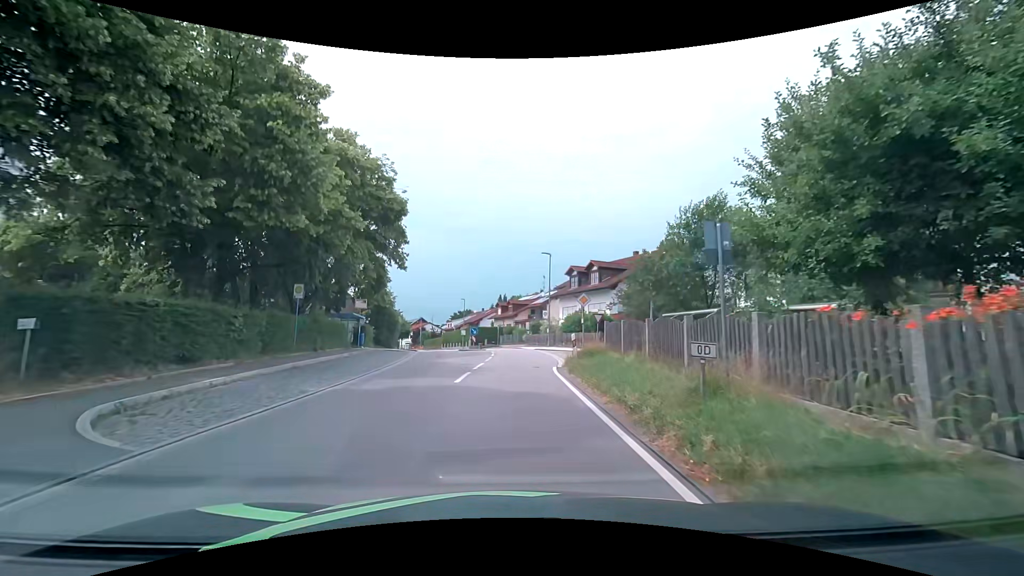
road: secondary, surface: asphalt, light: Day
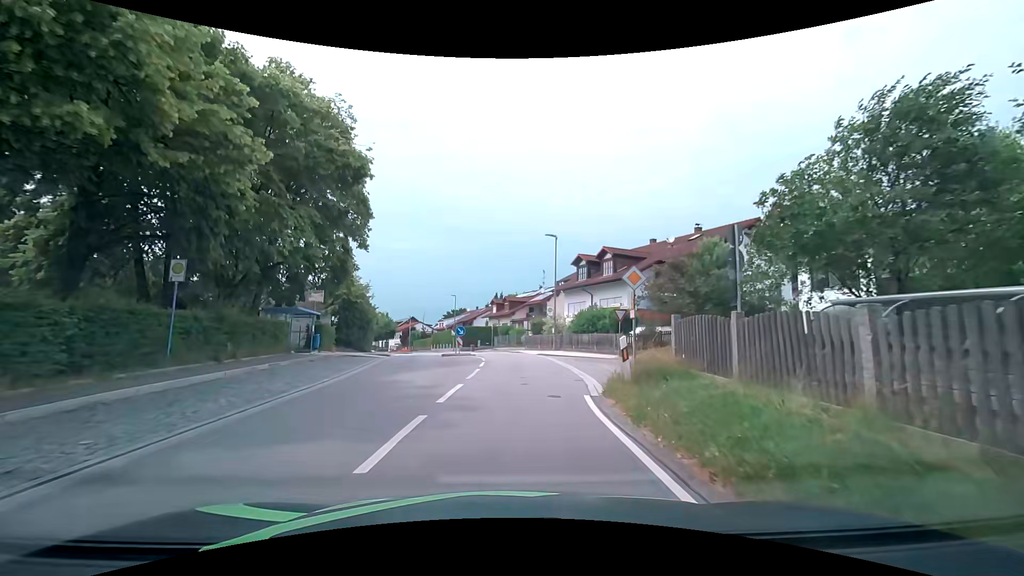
(0.0, +8.2) m; 0°
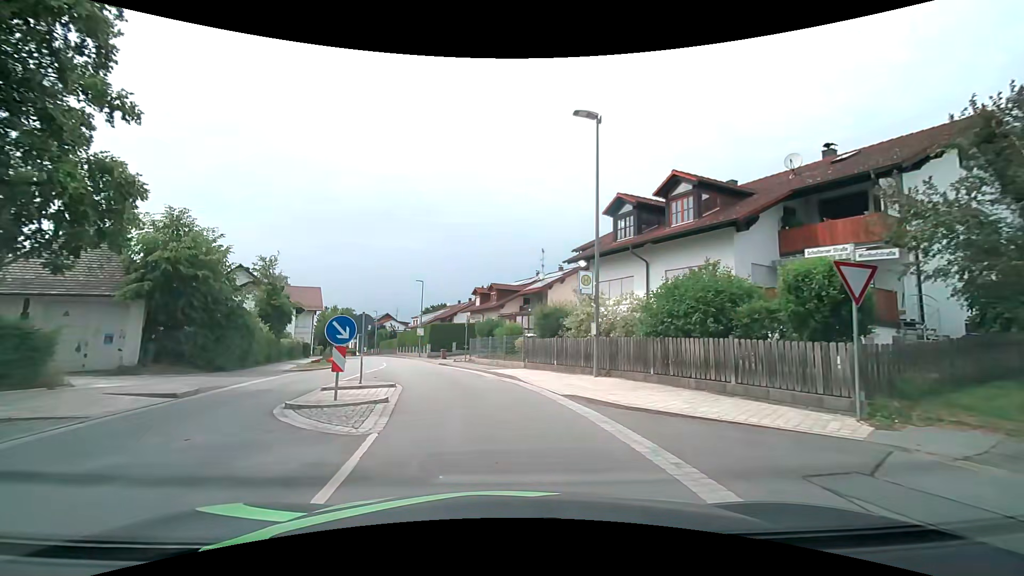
(+0.4, +19.8) m; +1°
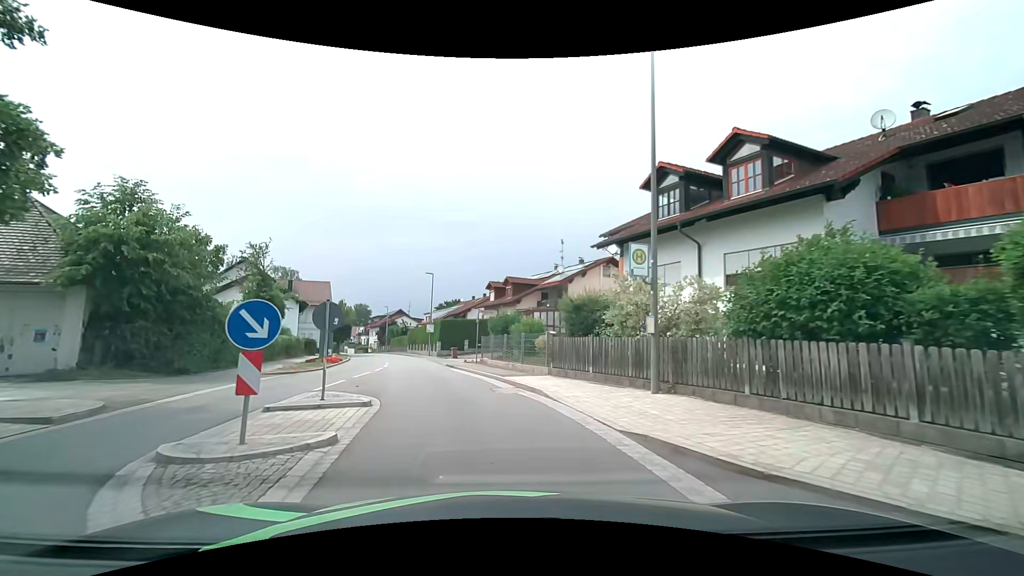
(0.0, +4.2) m; -2°
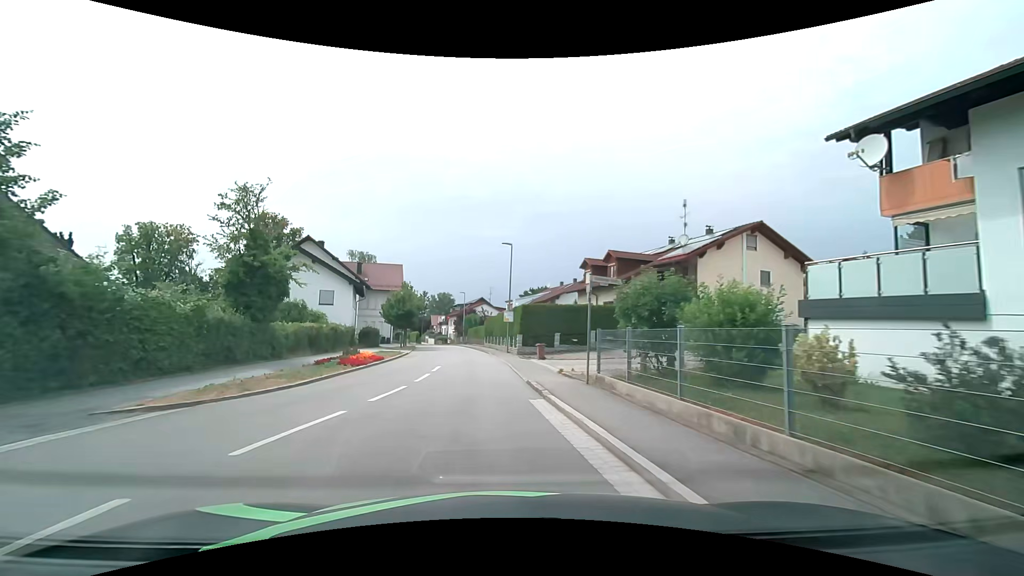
(-0.9, +12.8) m; -9°
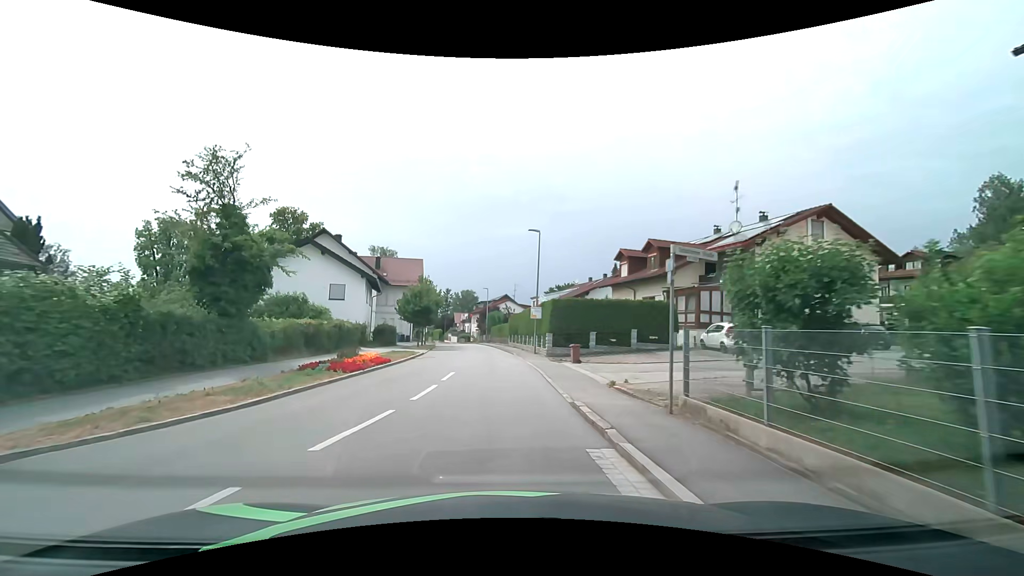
(-0.1, +4.4) m; -3°
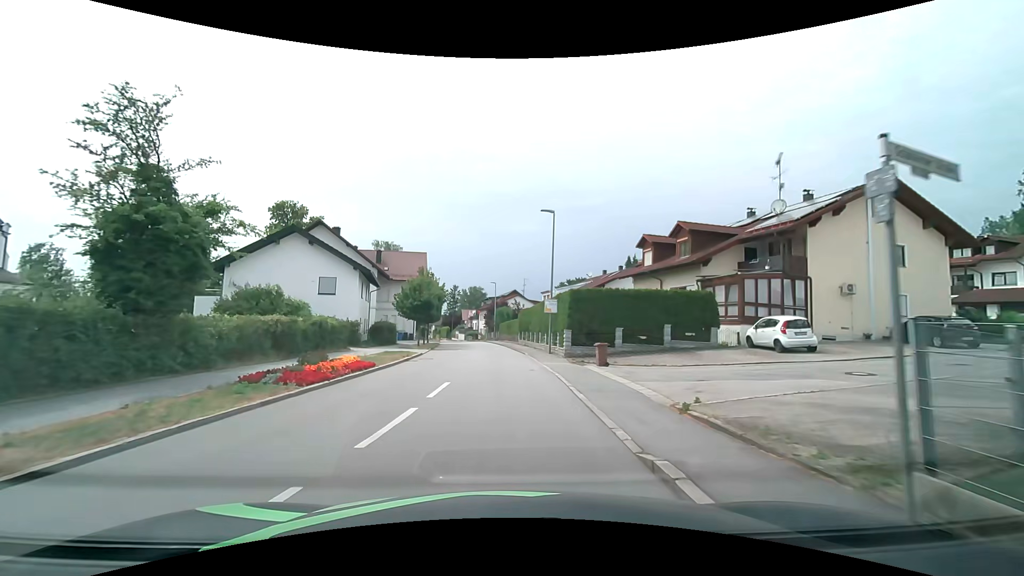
(0.0, +4.4) m; +1°
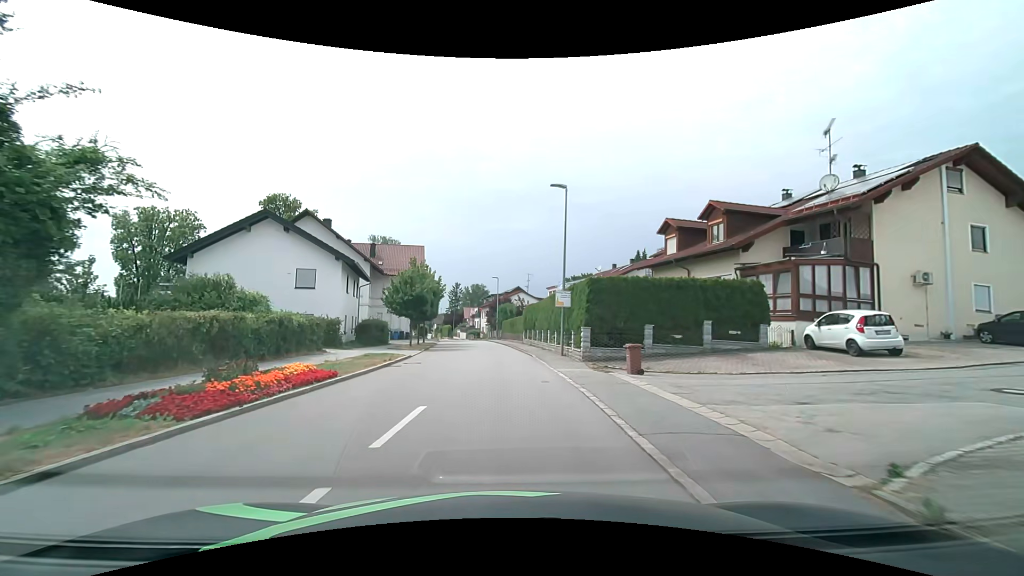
(-0.1, +4.6) m; -1°
(0, +10) (0, +20) (-1, +30) (-2, +40) (-2, +50) (-4, +60) (-5, +70) (-7, +80) (-8, +89) (-10, +99) m
